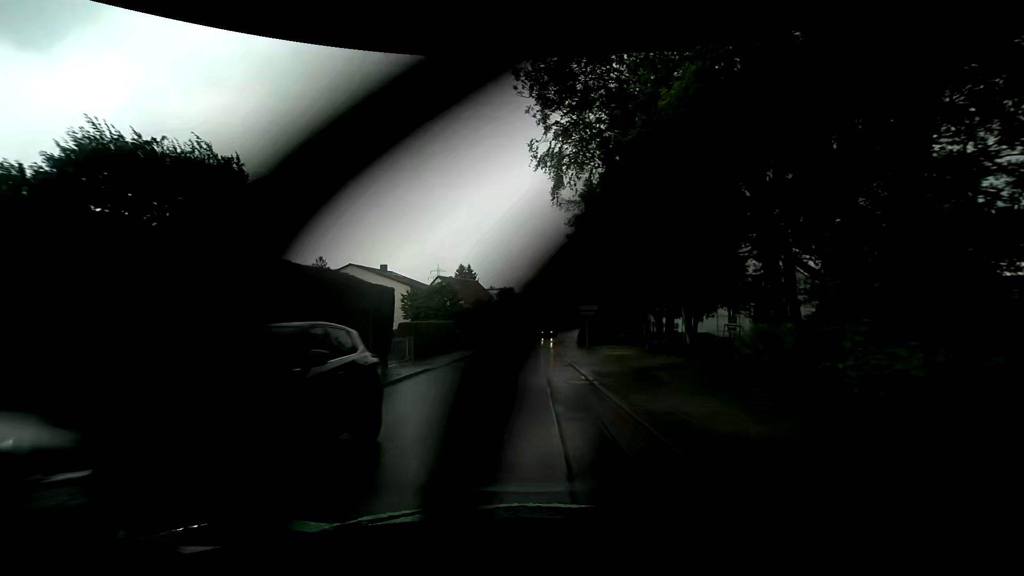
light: Day
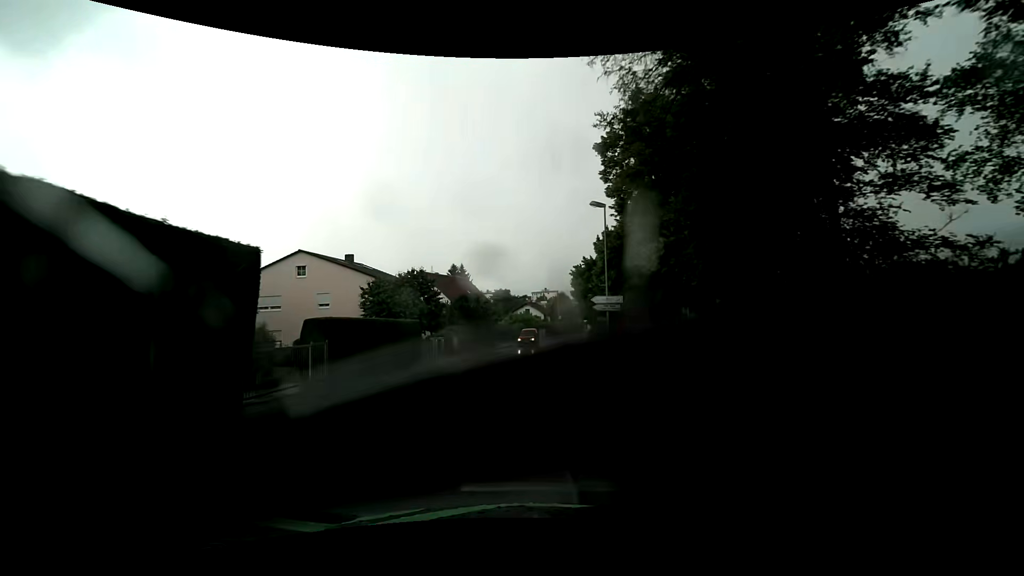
(+0.1, +11.0) m; +1°
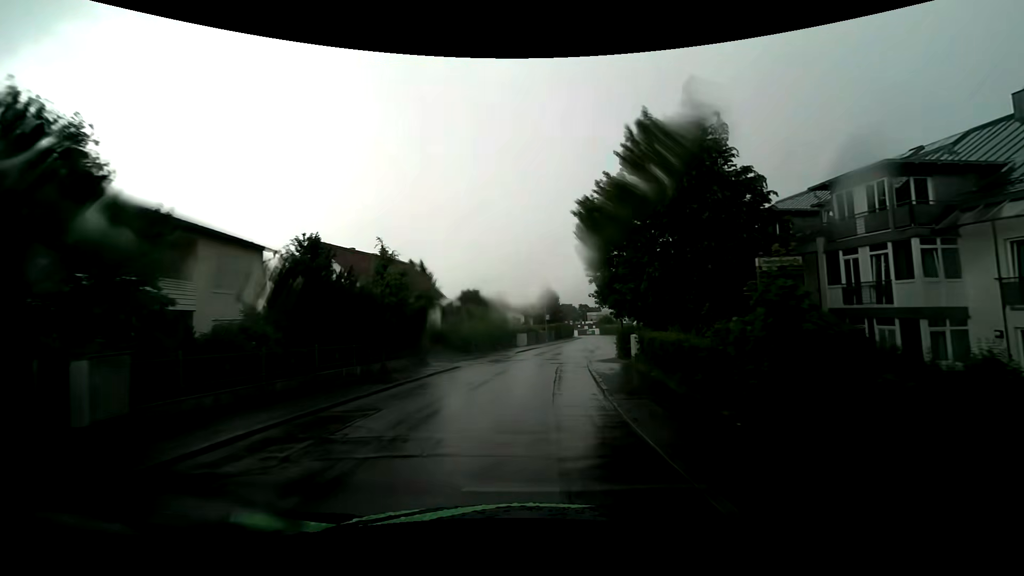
(+0.4, +28.9) m; +2°
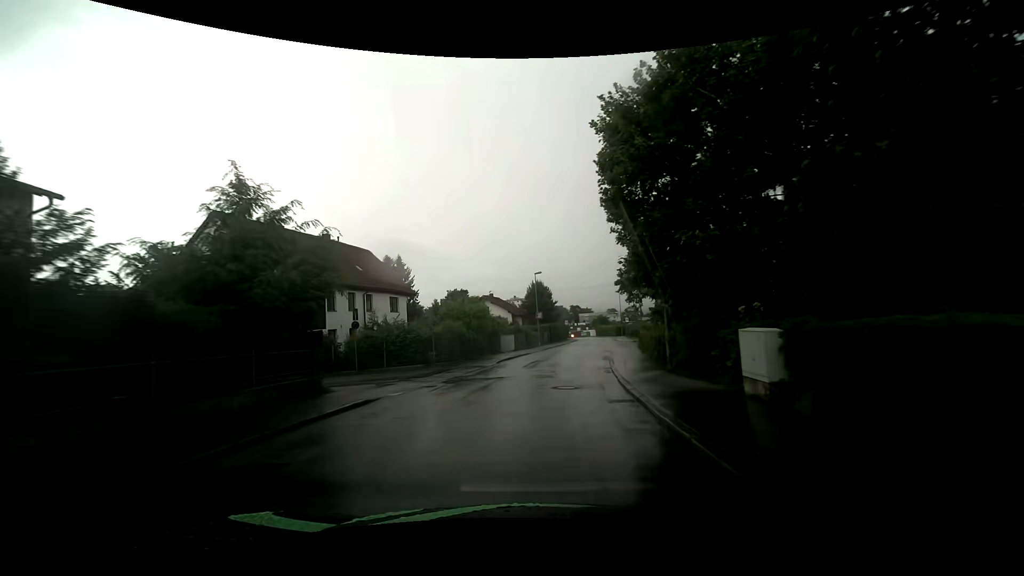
(+0.1, +11.9) m; +1°
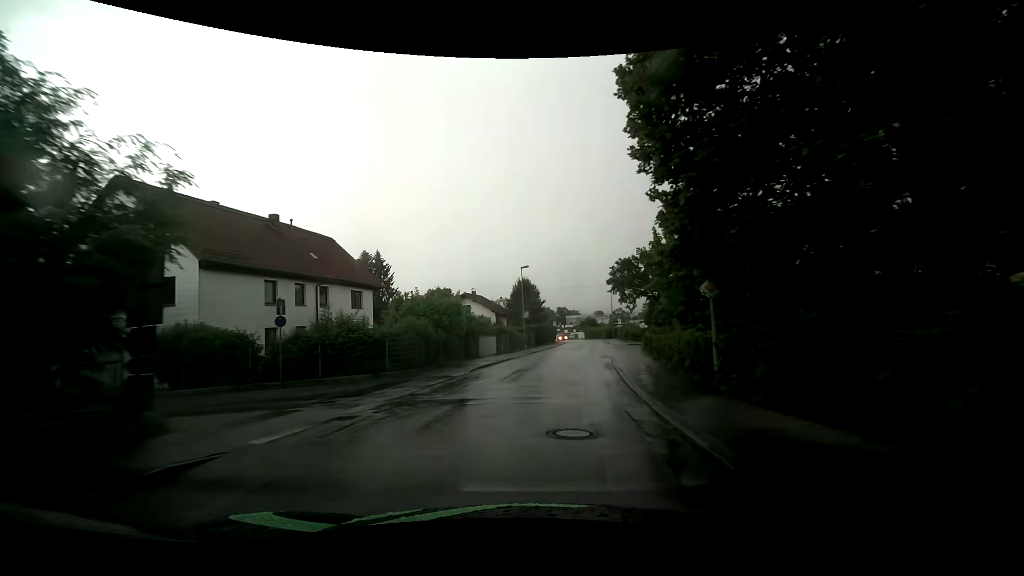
(+0.1, +6.0) m; +2°
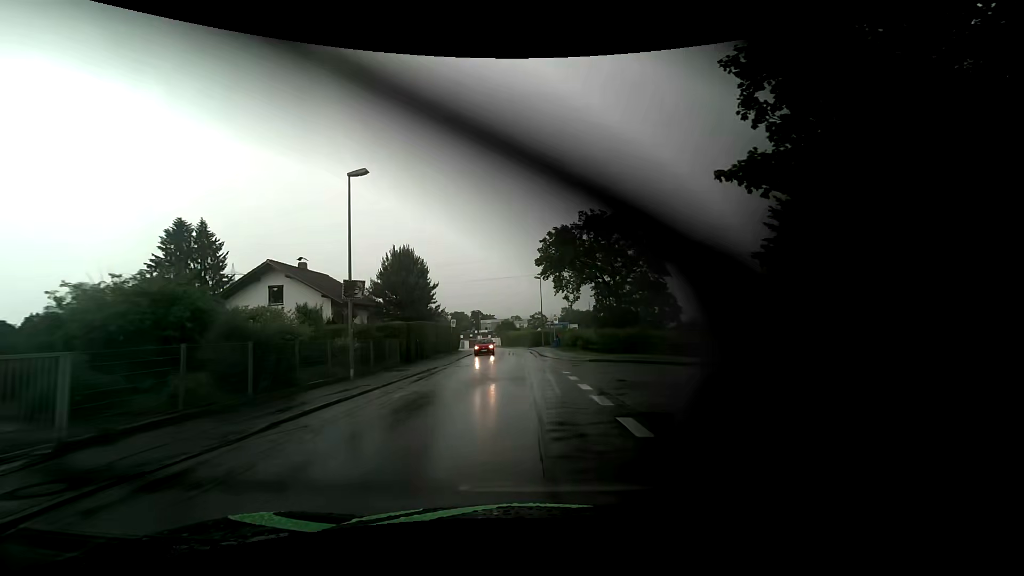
(+2.6, +28.5) m; +10°
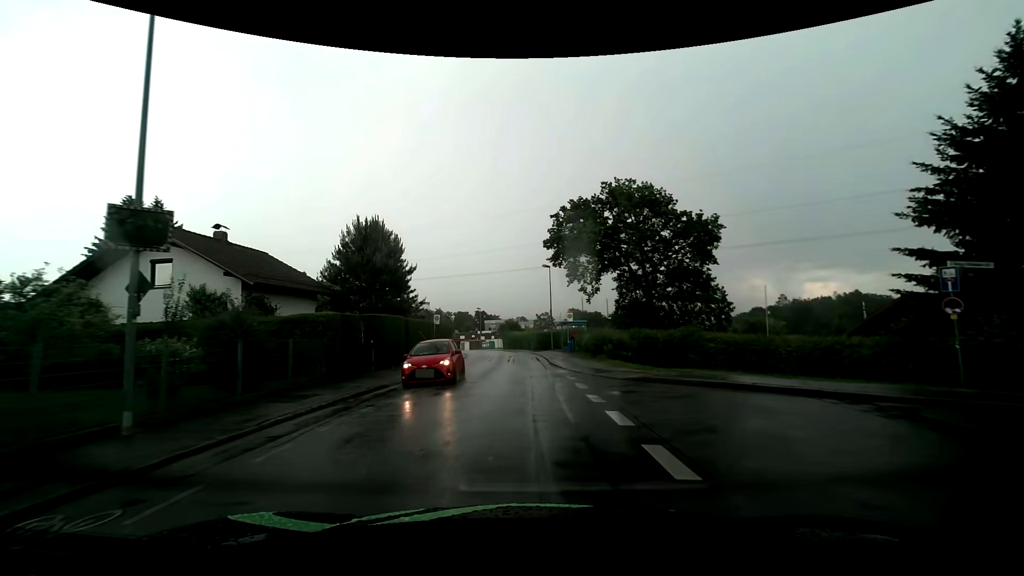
(-0.2, +10.6) m; -2°
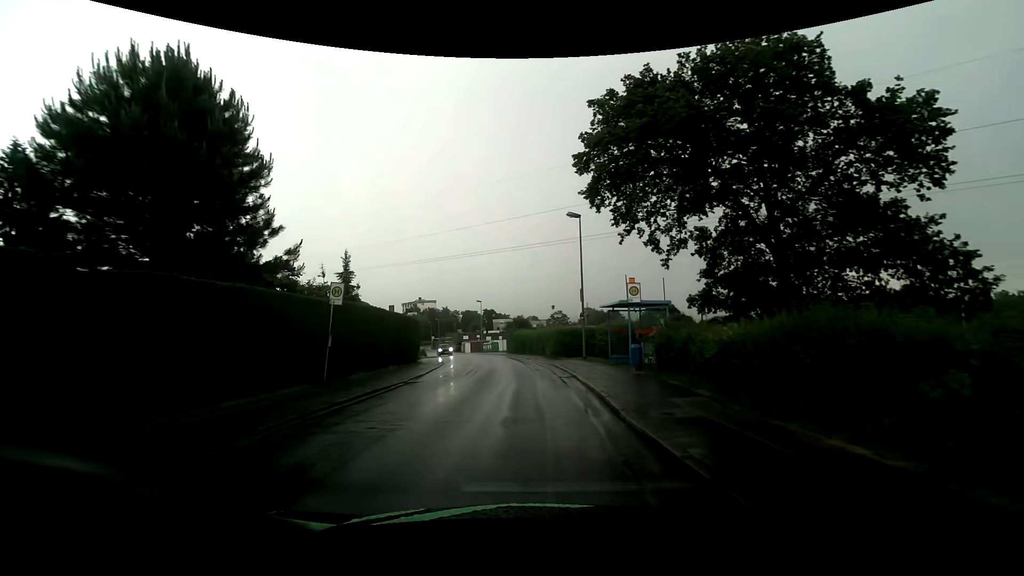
(-0.1, +19.8) m; -1°
(0, +10) (0, +20) (-1, +30) (-2, +40) (-3, +50) (-5, +60) (-8, +69) (-11, +79) (-14, +88) (-17, +98) m
